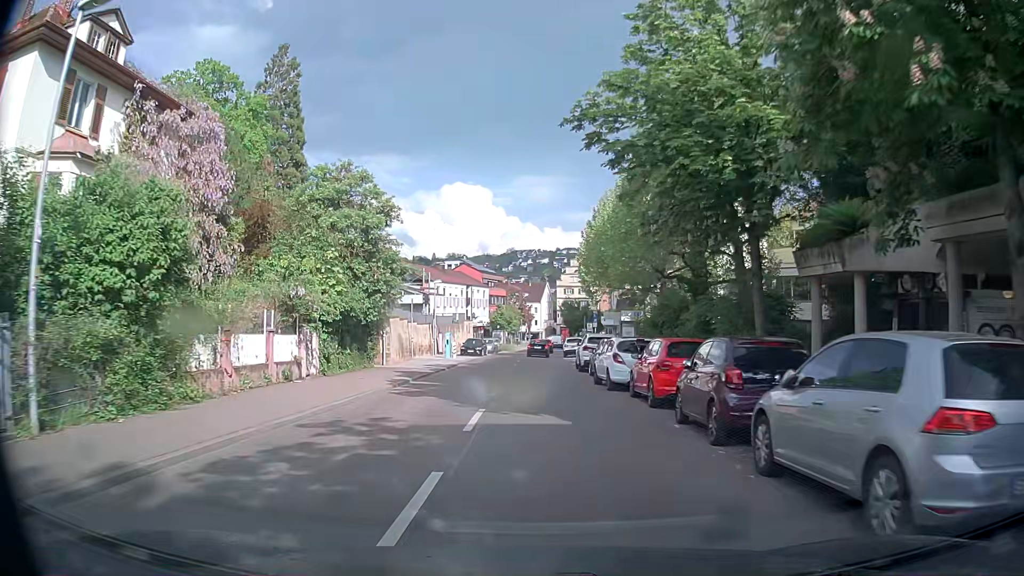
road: secondary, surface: asphalt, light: Day
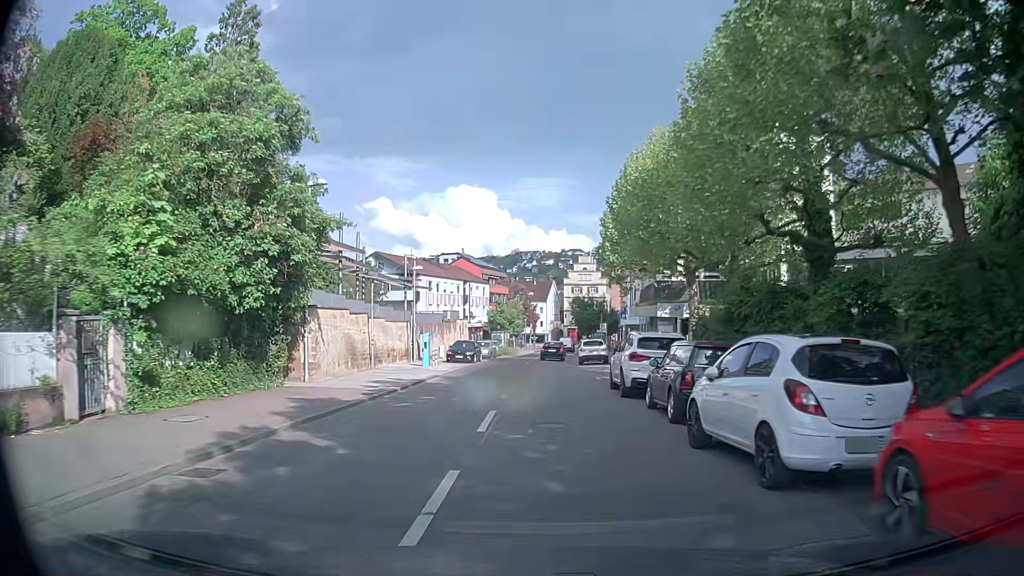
(0.0, +12.1) m; 0°
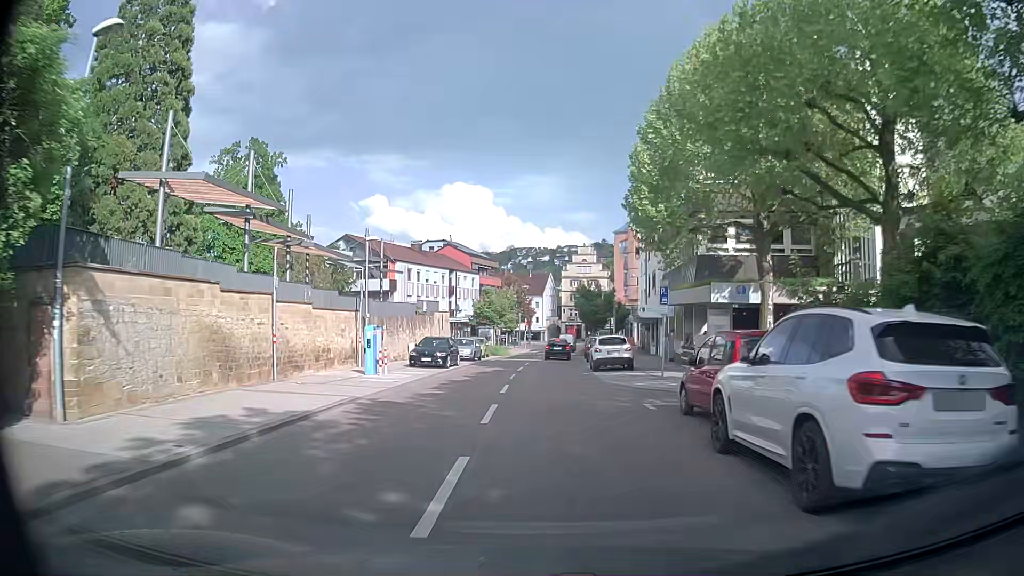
(+0.1, +11.7) m; +1°
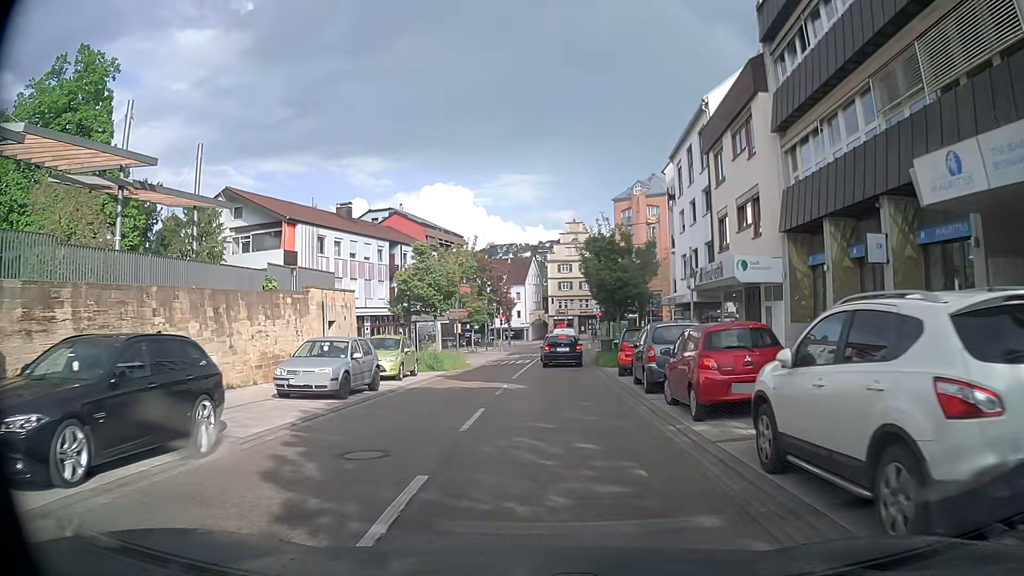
(+0.1, +25.7) m; +2°
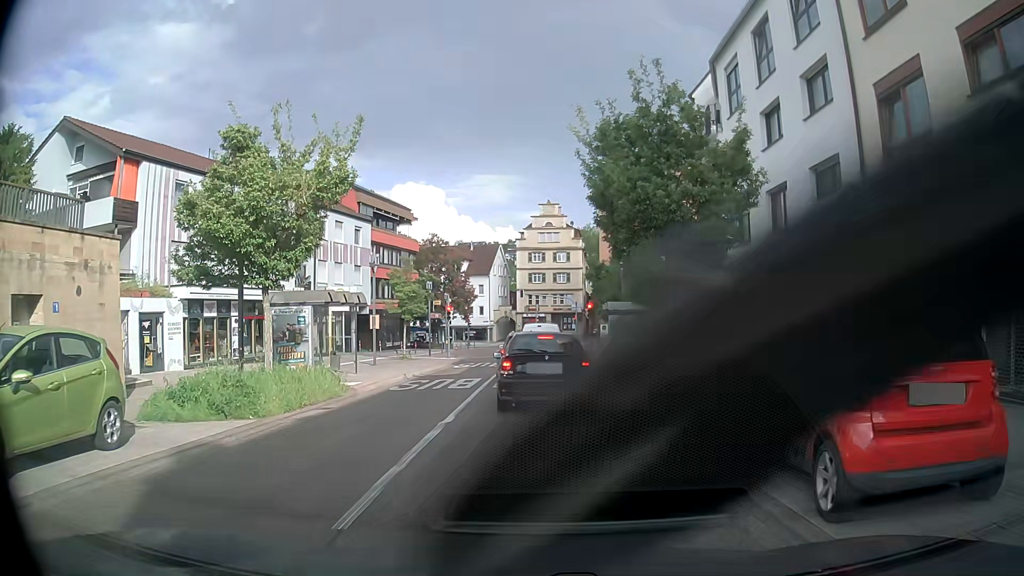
(+0.1, +16.8) m; +1°
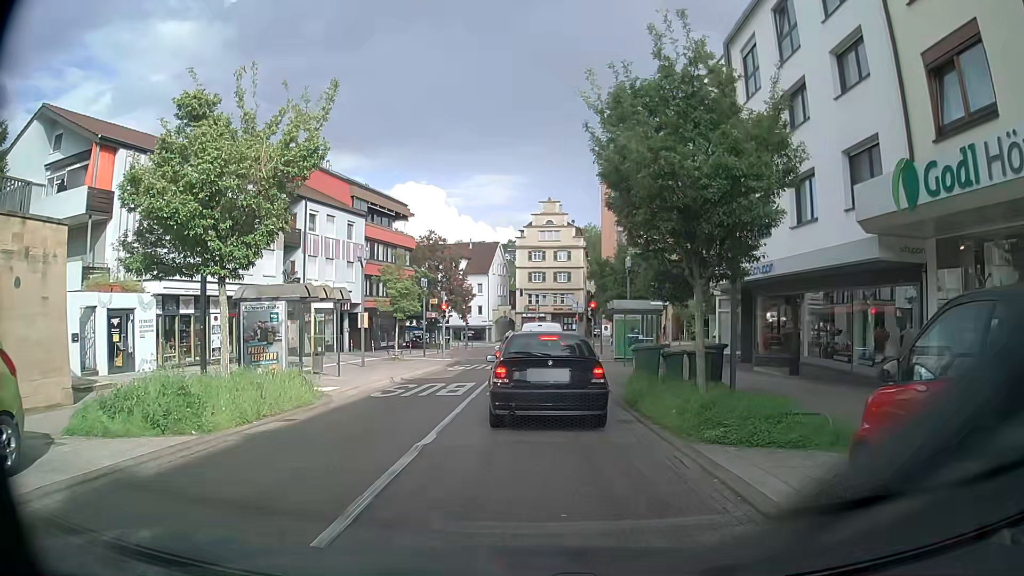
(0.0, +2.0) m; -2°
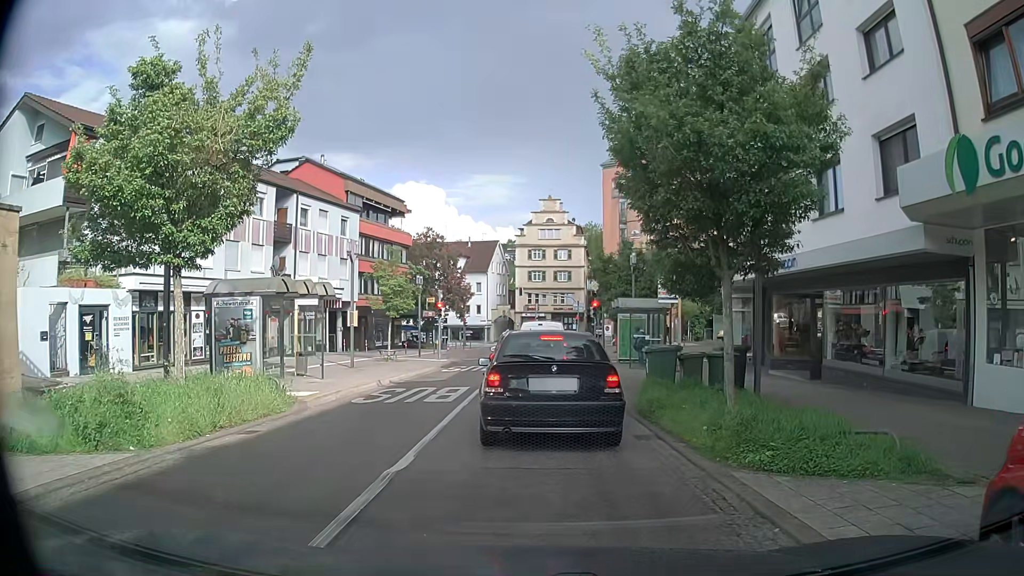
(0.0, +1.6) m; +2°
